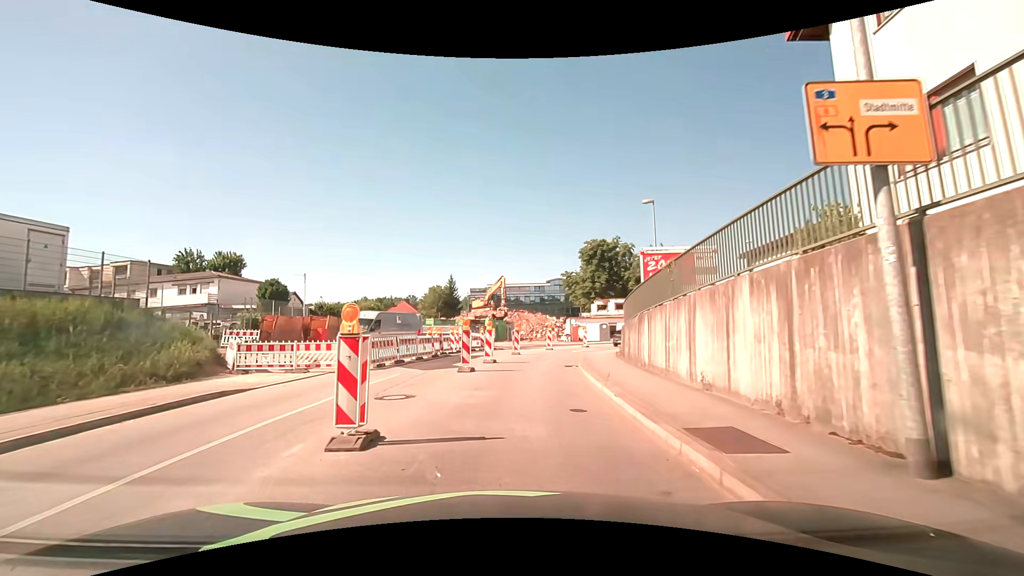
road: tertiary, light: Day
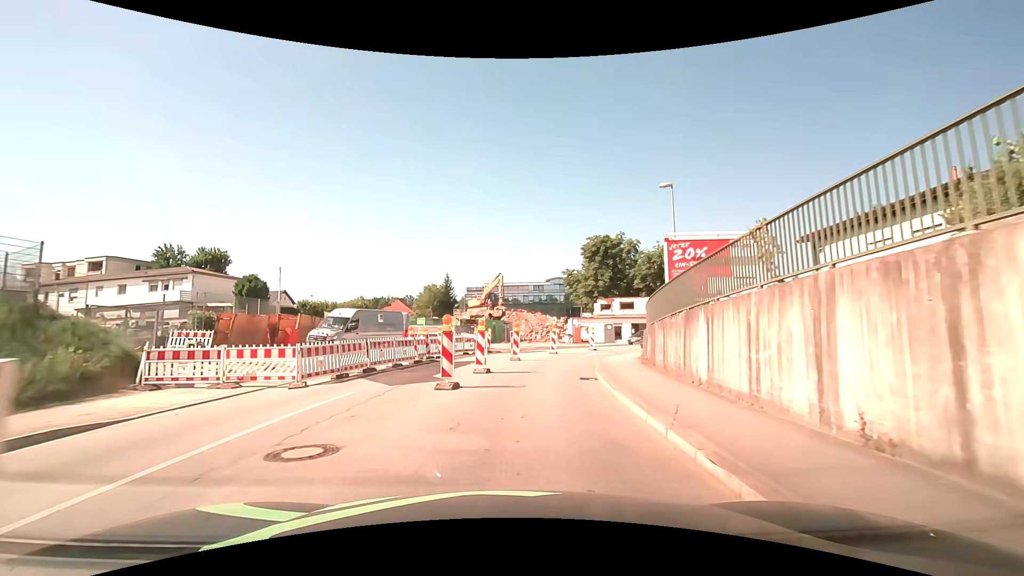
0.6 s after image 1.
(+0.1, +4.4) m; +2°
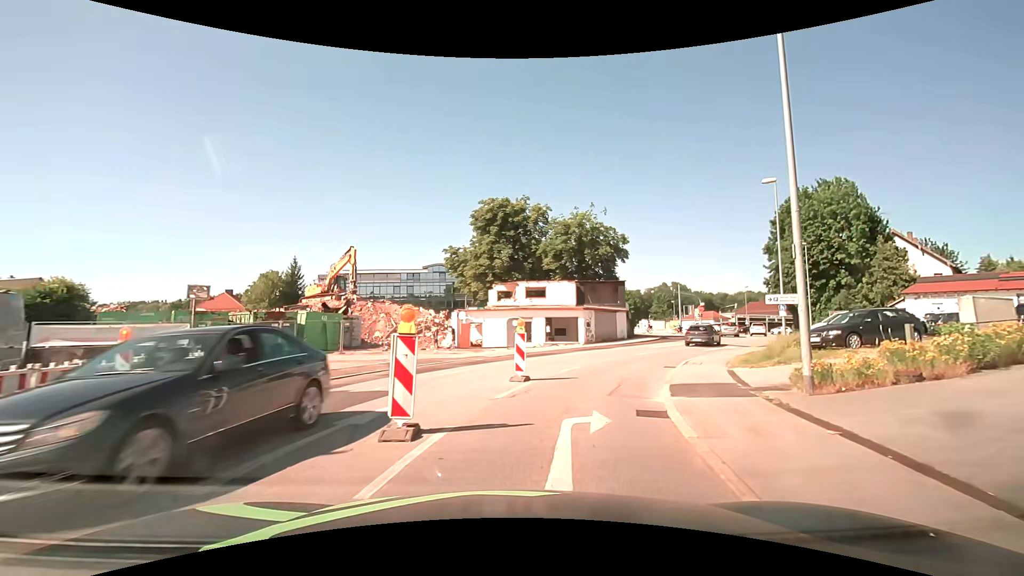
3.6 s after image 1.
(+2.1, +21.8) m; +13°
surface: asphalt
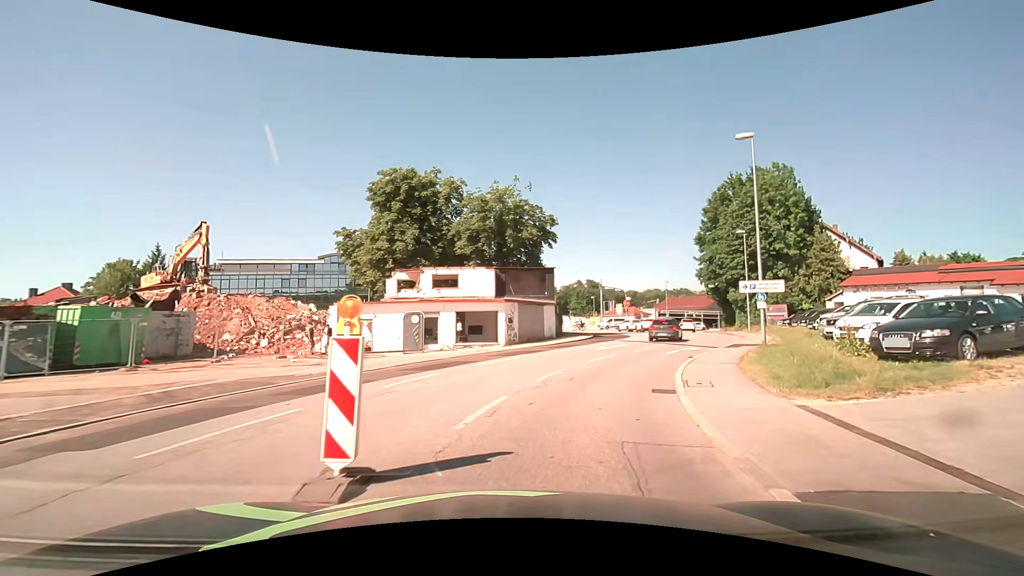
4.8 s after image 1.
(+0.8, +8.9) m; +10°
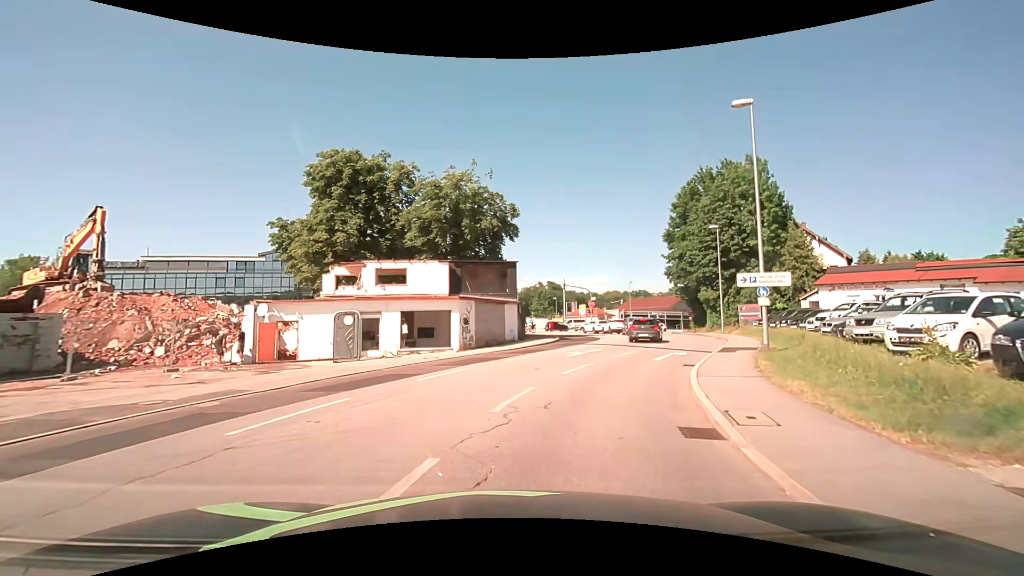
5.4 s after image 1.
(+0.2, +4.5) m; +4°
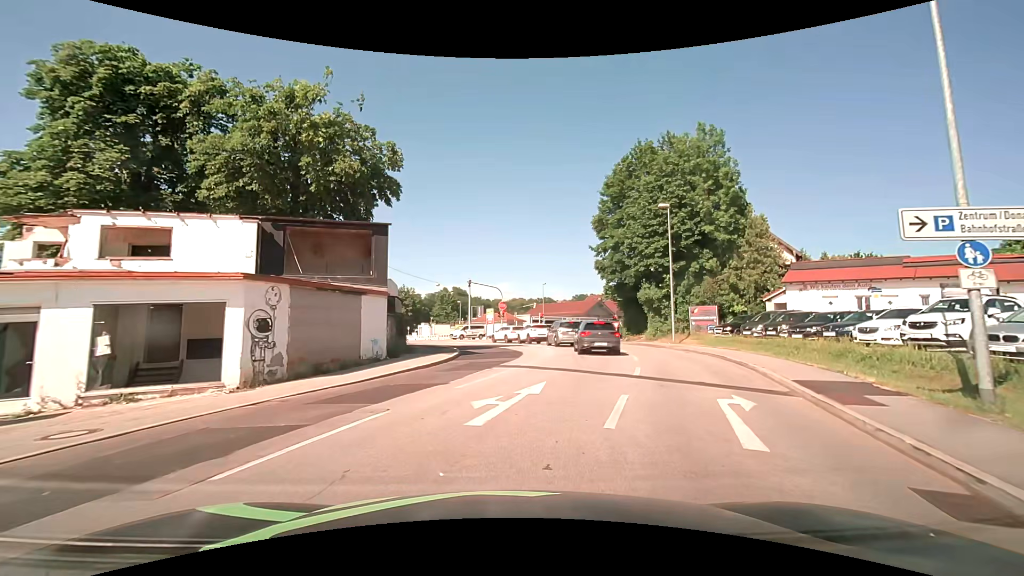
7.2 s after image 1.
(+1.4, +13.2) m; +12°
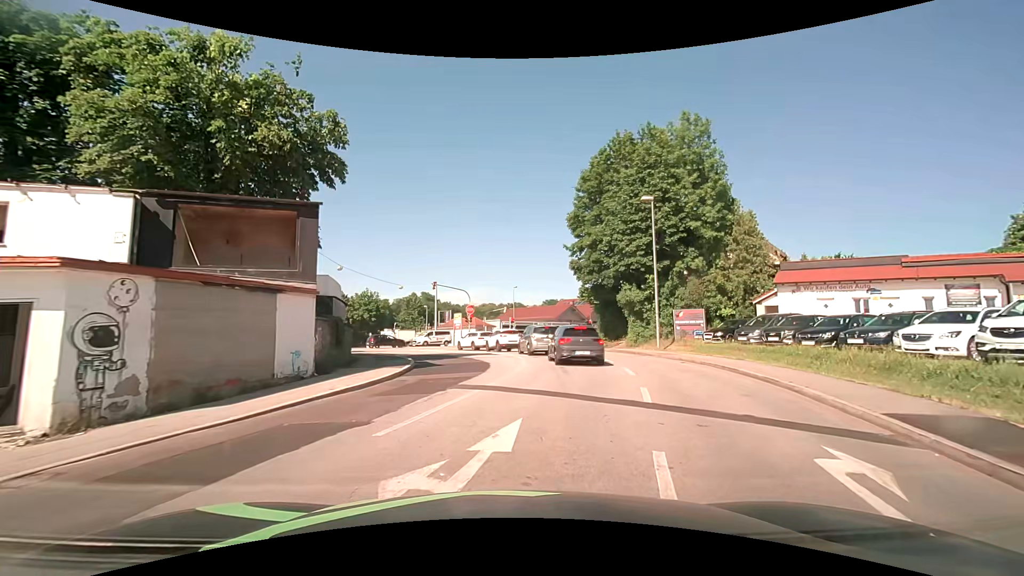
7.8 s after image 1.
(+0.1, +3.9) m; +3°
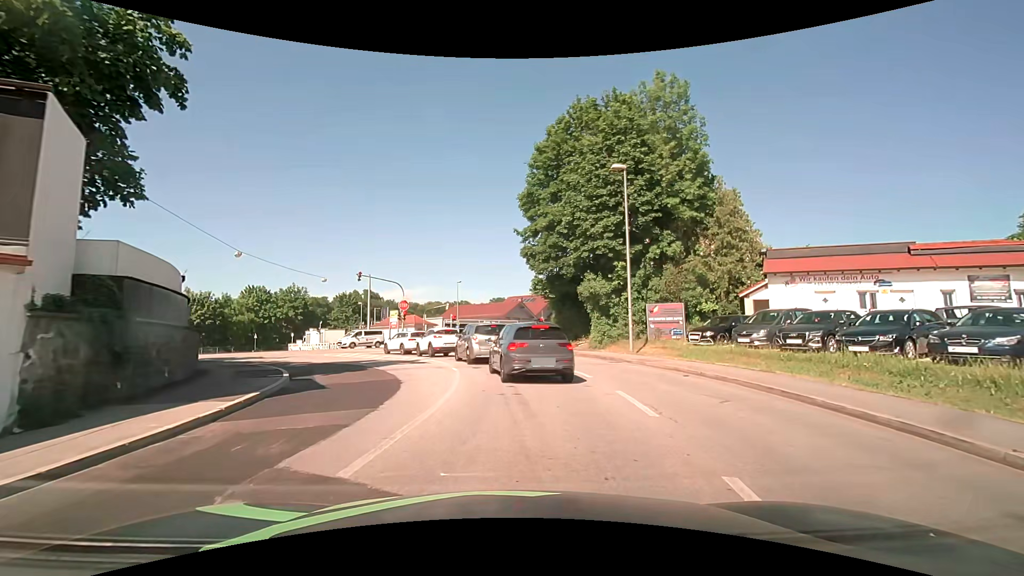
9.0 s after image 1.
(+0.3, +6.8) m; +5°
